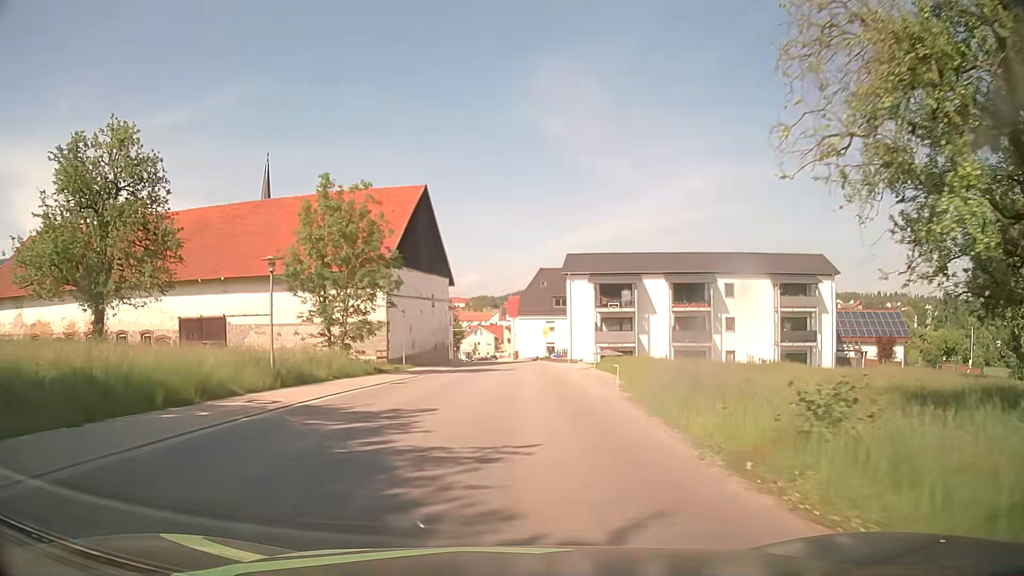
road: tertiary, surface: asphalt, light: Day
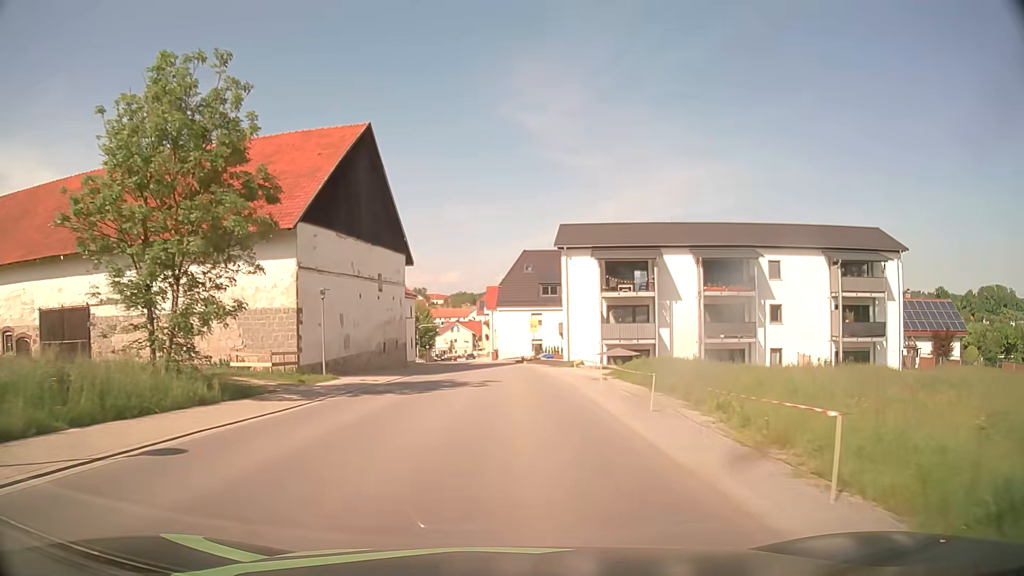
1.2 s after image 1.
(+0.2, +15.2) m; +2°
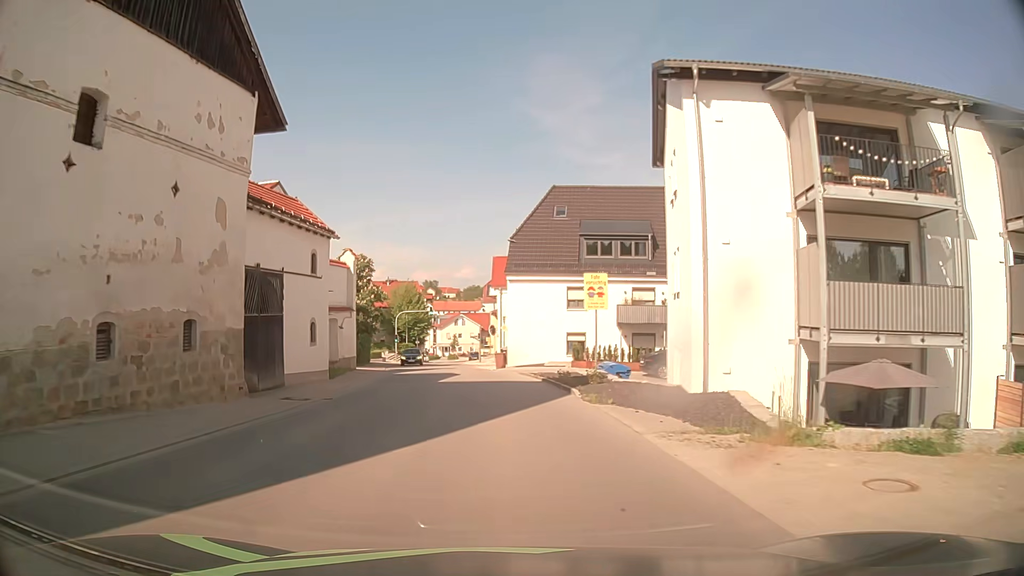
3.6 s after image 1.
(-0.1, +30.6) m; -1°
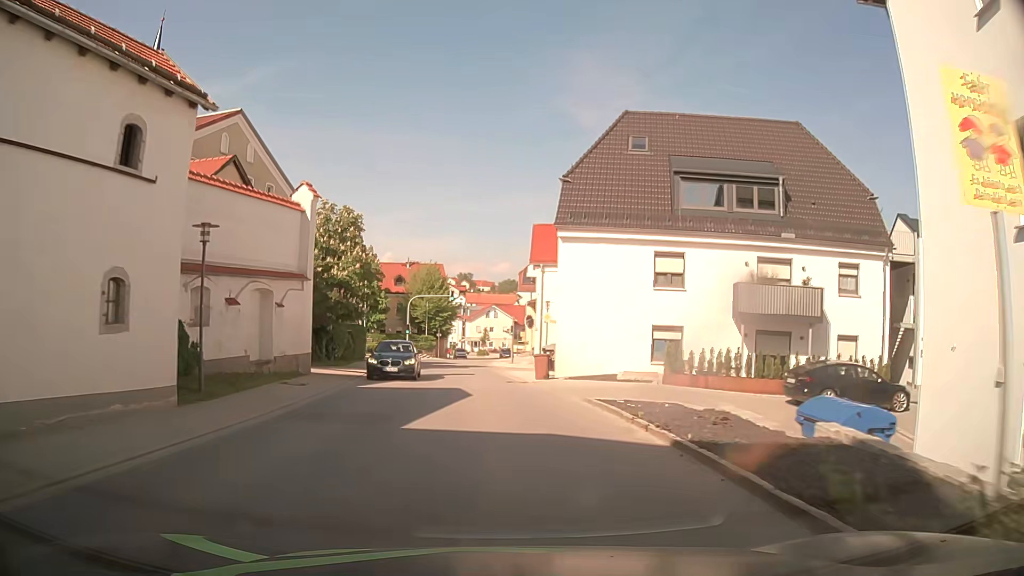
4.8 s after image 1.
(-0.4, +15.3) m; -4°
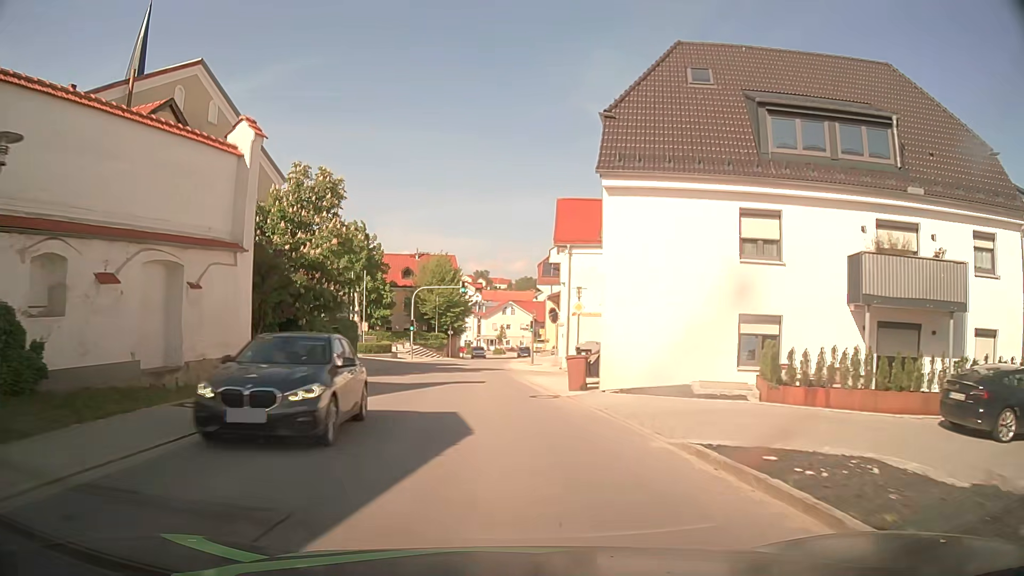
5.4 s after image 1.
(0.0, +7.7) m; -1°
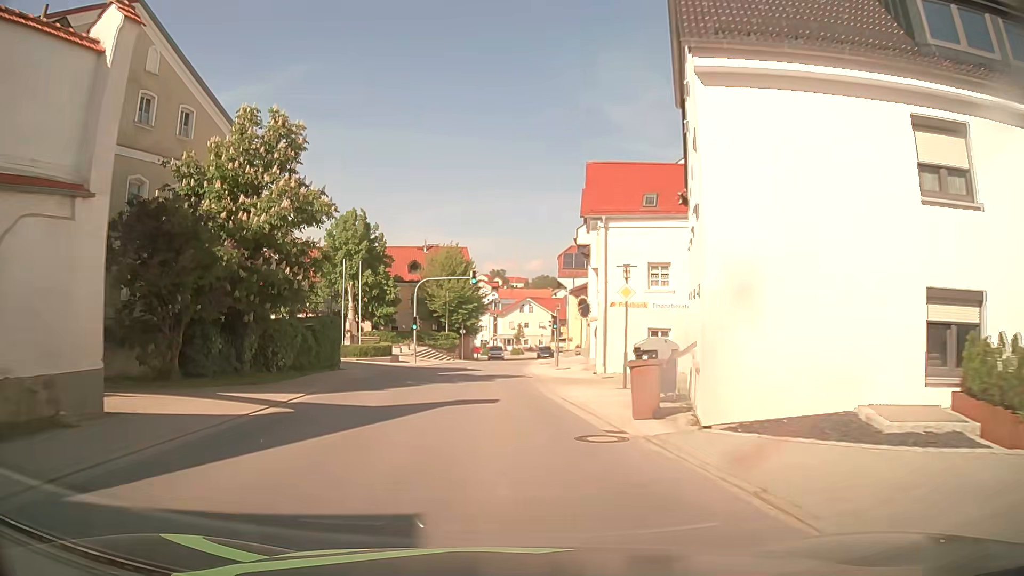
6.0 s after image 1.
(-0.1, +7.7) m; -1°
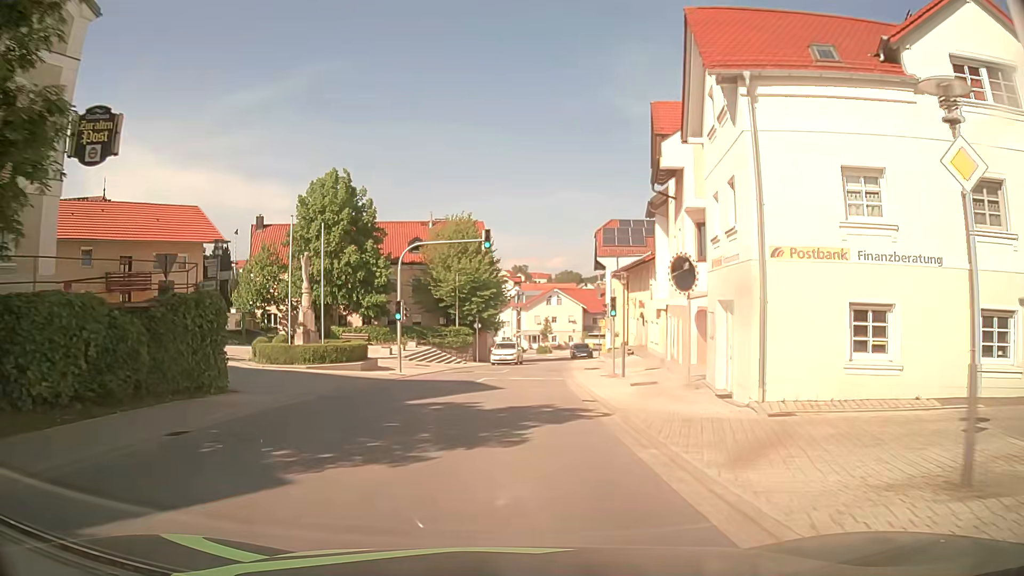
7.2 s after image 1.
(-0.4, +15.3) m; -2°
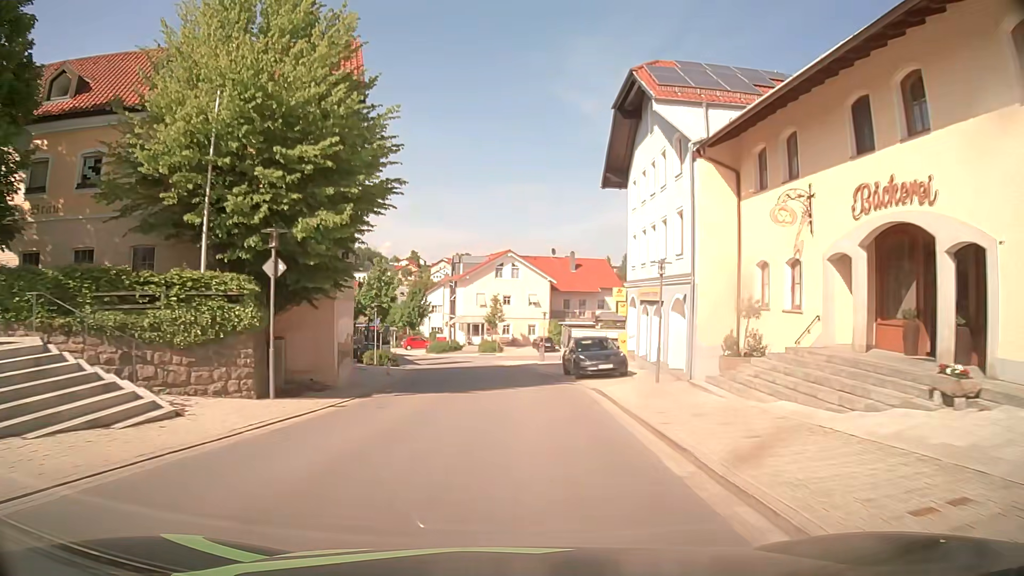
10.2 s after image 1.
(+1.5, +38.1) m; +5°
(0, +10) (0, +20) (0, +30) (-1, +40) (-3, +50) (-6, +59) (-10, +68) (-15, +77) (-19, +86) (-22, +96) m
